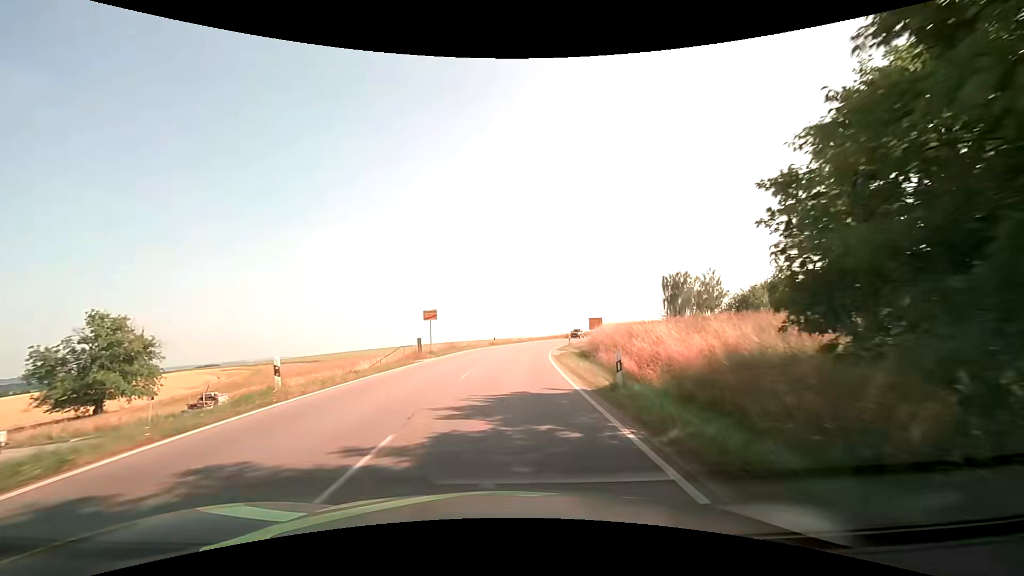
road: tertiary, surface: asphalt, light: Day
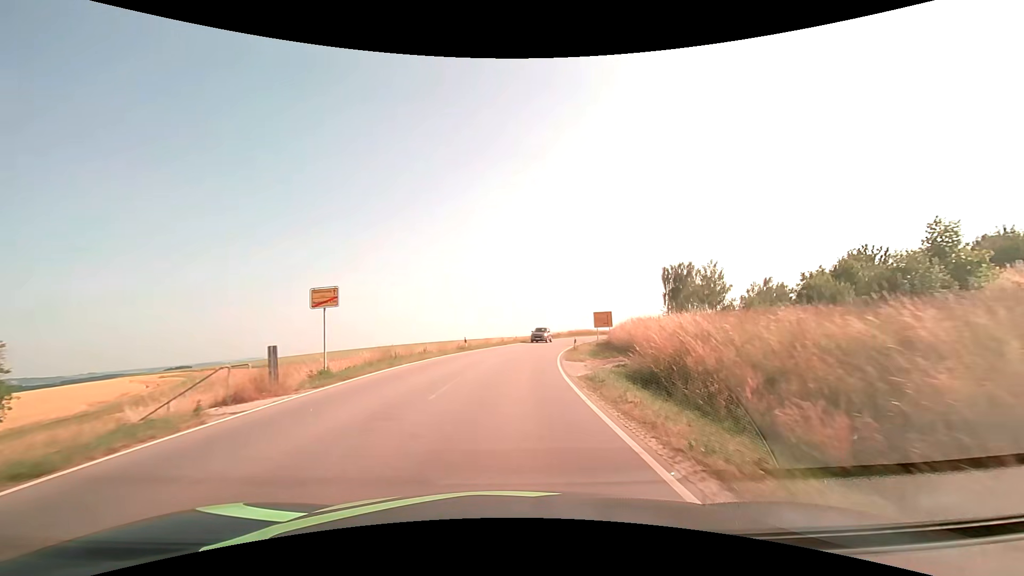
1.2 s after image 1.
(+0.2, +16.5) m; +2°
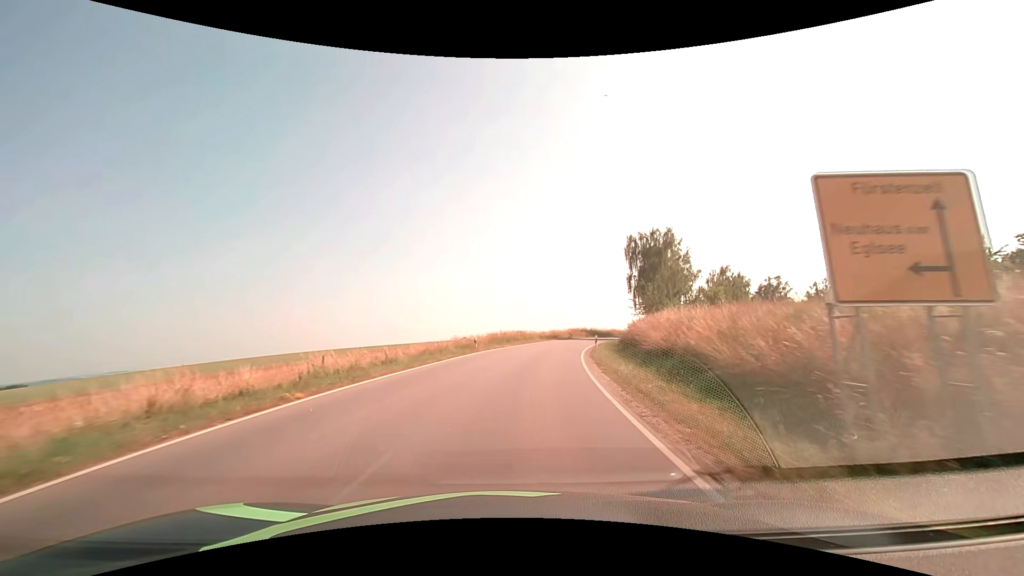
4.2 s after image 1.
(+3.7, +43.7) m; +11°
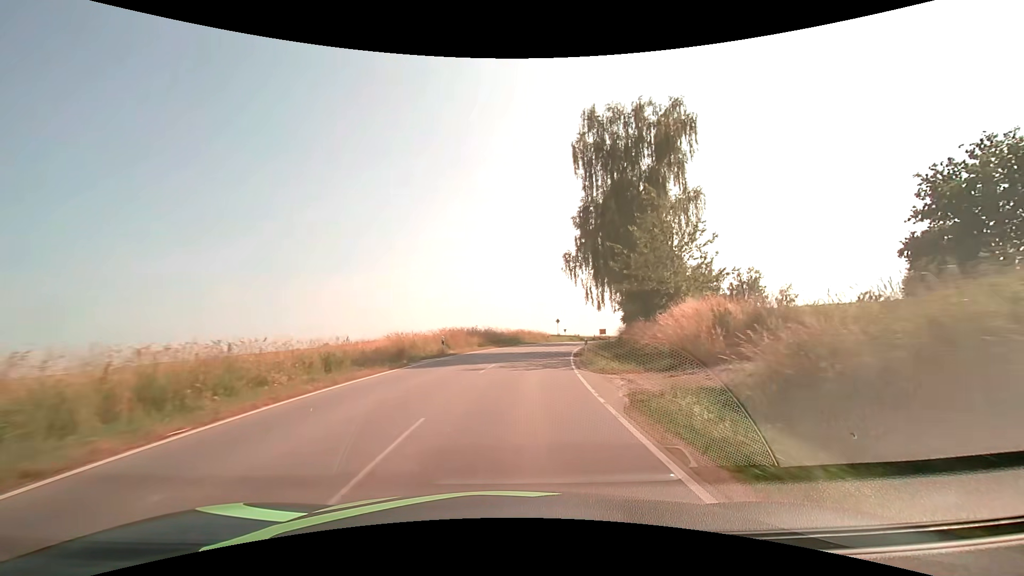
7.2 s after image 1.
(+5.8, +44.9) m; +14°
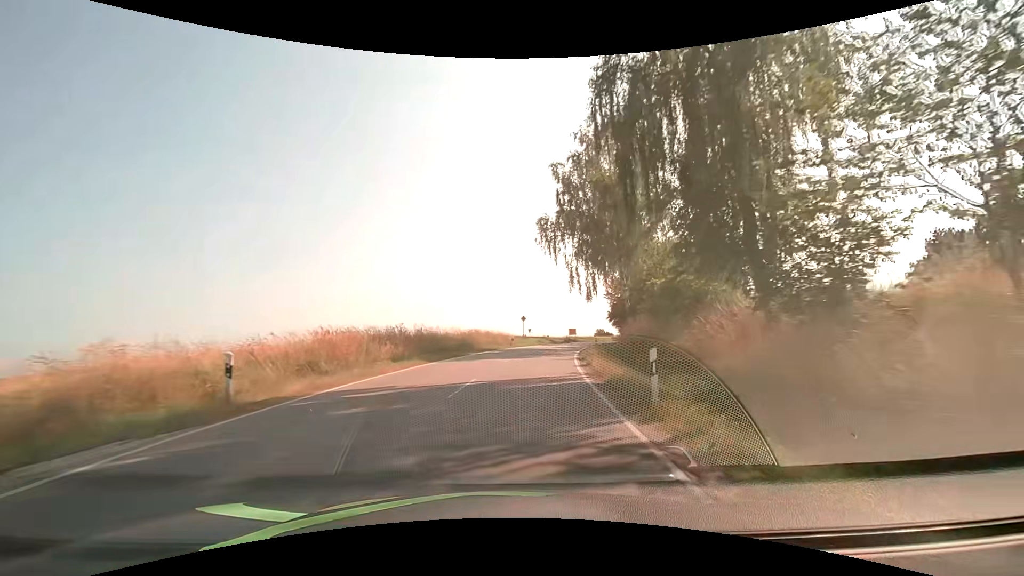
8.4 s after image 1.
(+0.7, +17.3) m; +5°
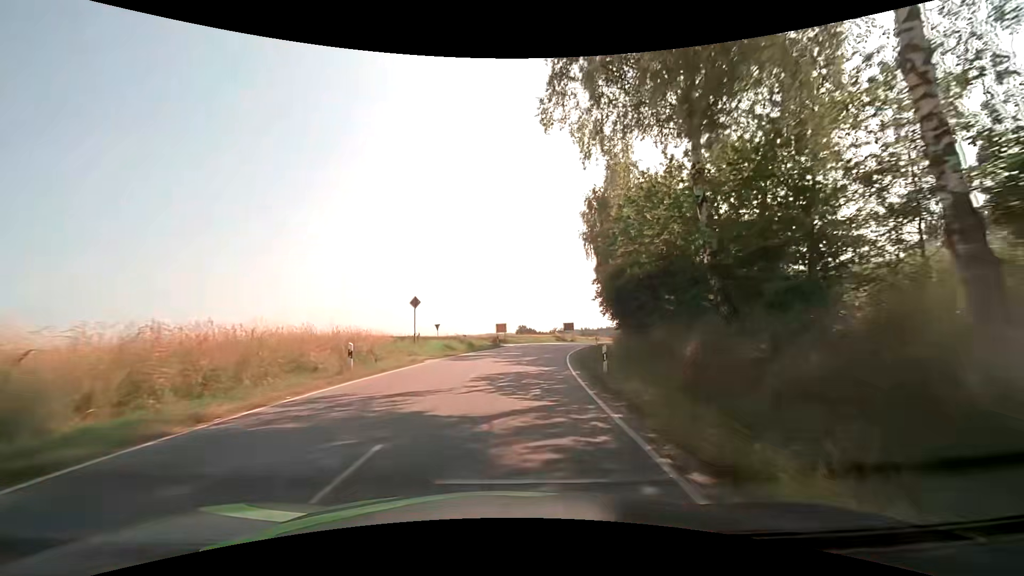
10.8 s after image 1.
(+2.6, +31.0) m; +9°
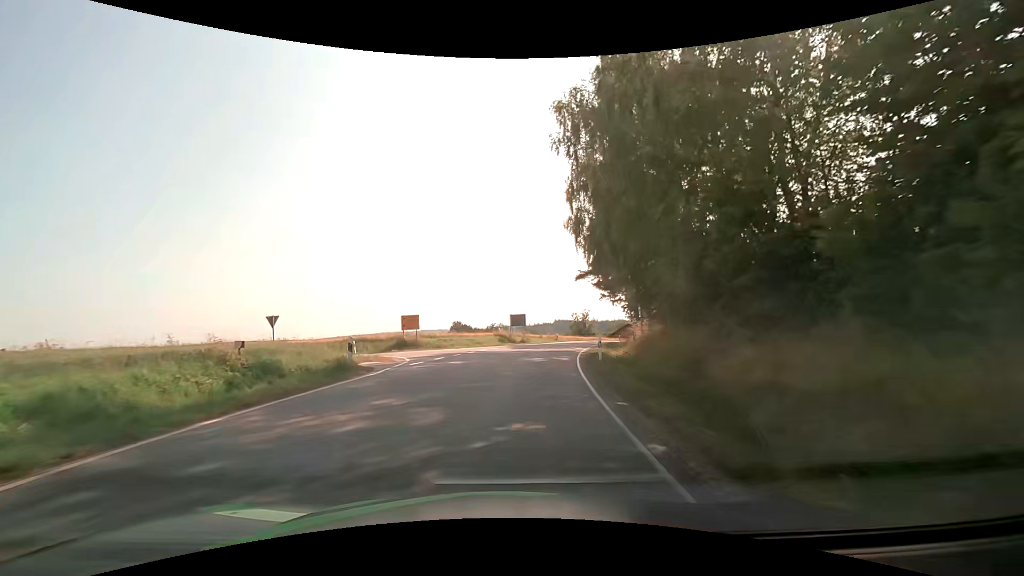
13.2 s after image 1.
(+1.6, +26.7) m; +8°
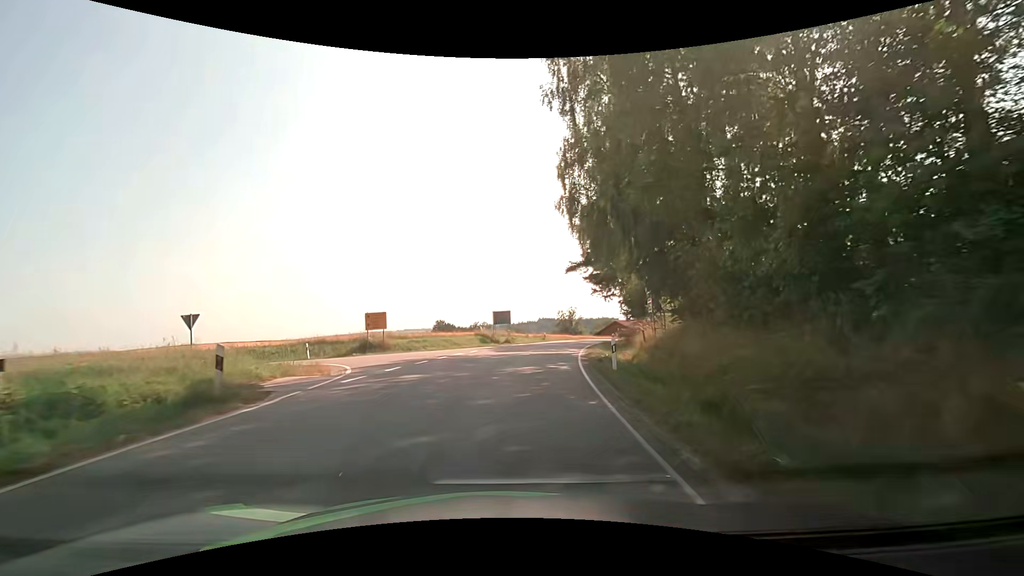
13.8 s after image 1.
(+0.1, +5.7) m; +1°
(0, +10) (0, +20) (-5, +28) (-15, +32) (-24, +35) (-33, +38) (-42, +43) (-51, +48) (-59, +54) (-67, +59) m
